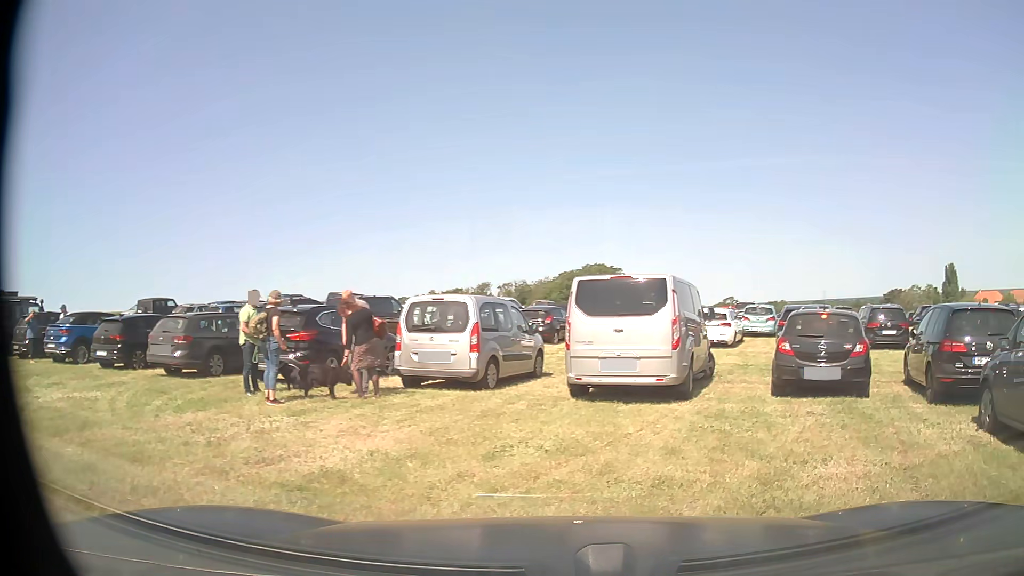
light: Day
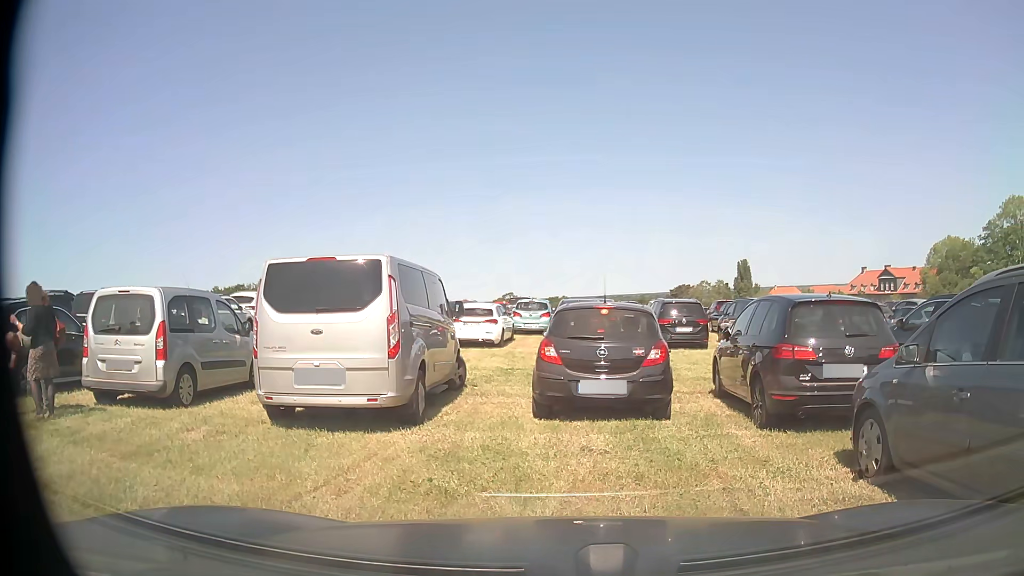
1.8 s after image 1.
(+0.5, +2.7) m; +15°
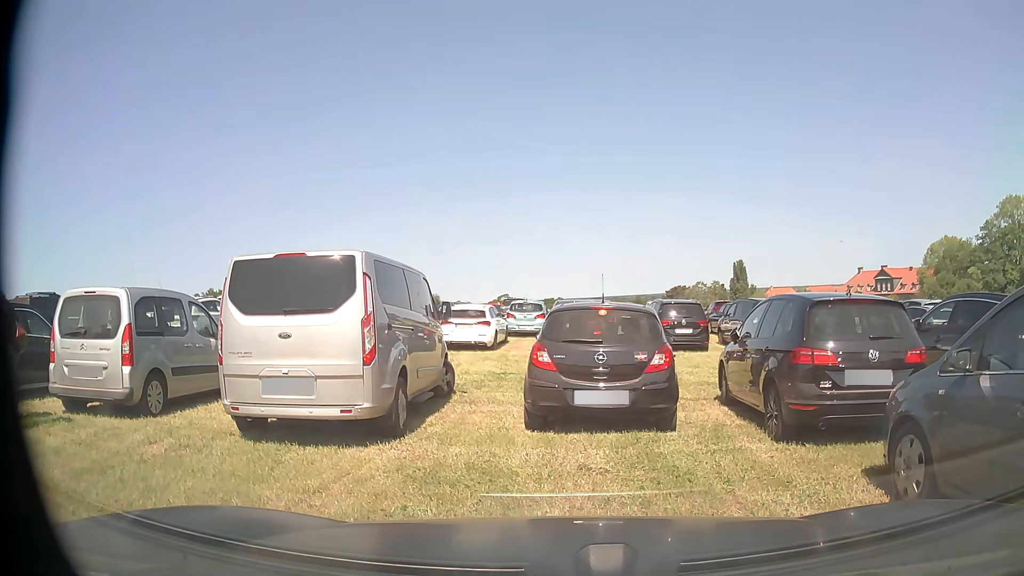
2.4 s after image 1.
(0.0, +0.7) m; 0°
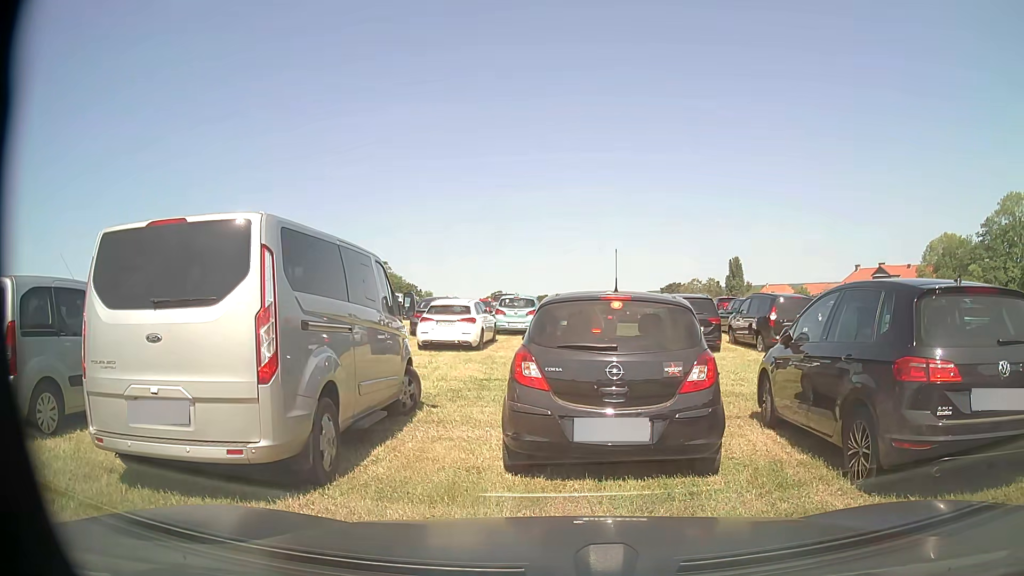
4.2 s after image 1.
(0.0, +2.2) m; 0°
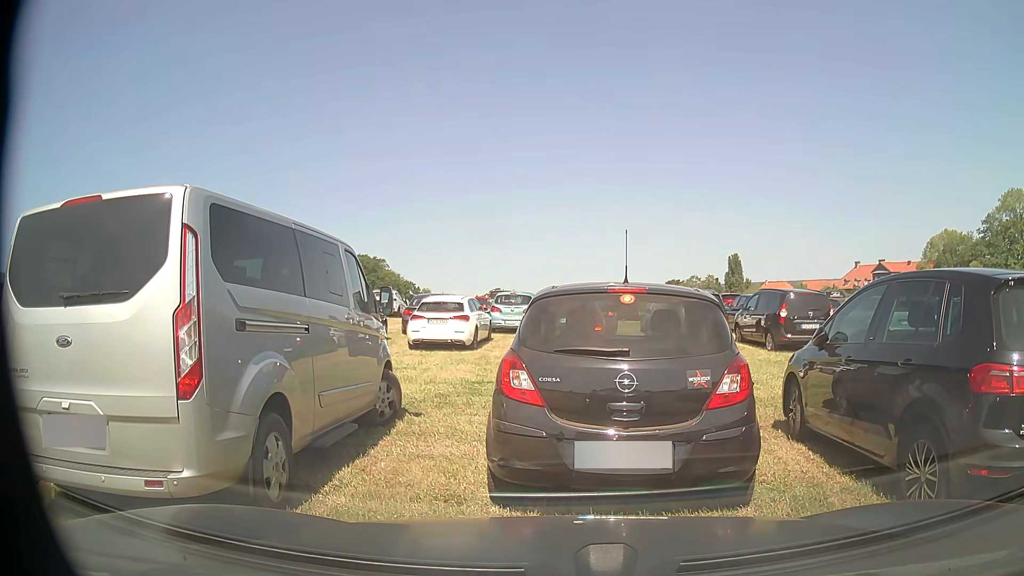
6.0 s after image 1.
(0.0, +1.0) m; 0°
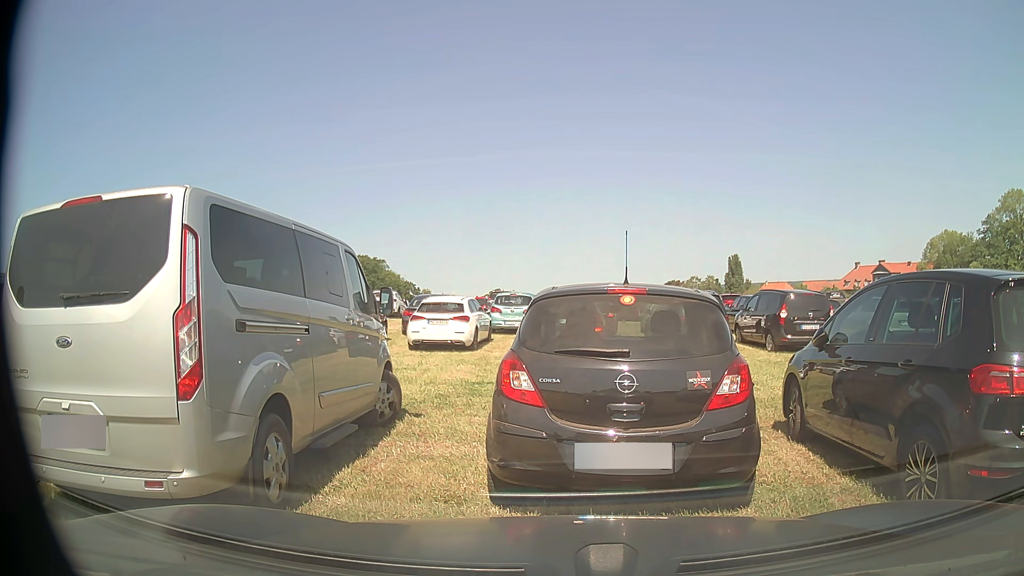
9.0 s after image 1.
(0.0, +0.1) m; 0°
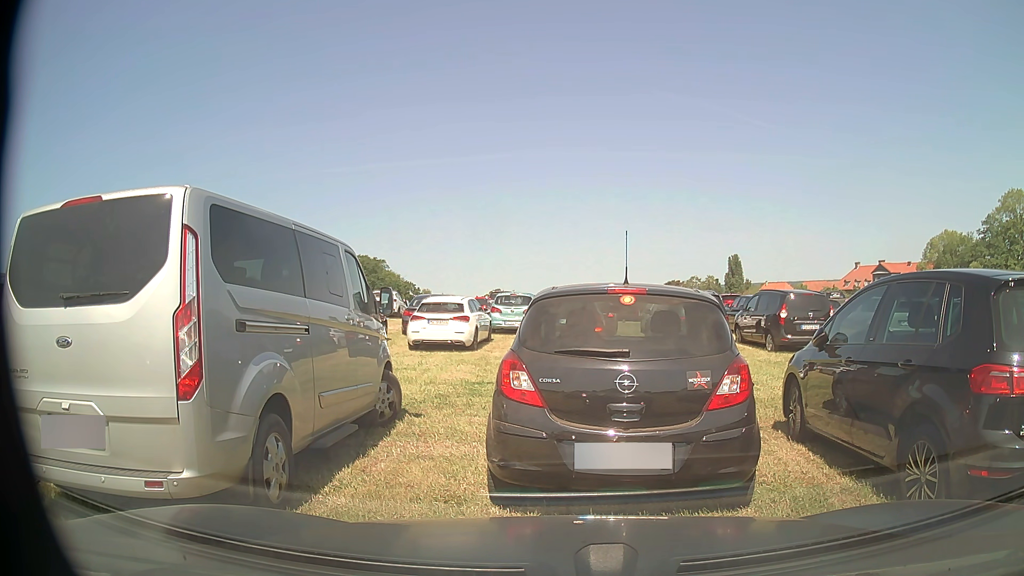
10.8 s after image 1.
(0.0, 0.0) m; 0°
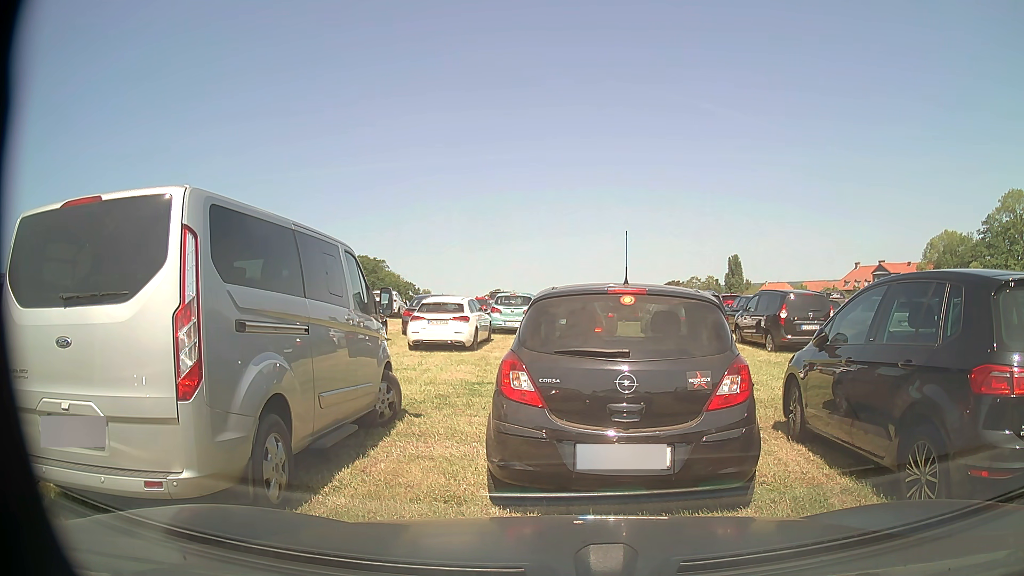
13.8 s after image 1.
(0.0, 0.0) m; 0°
